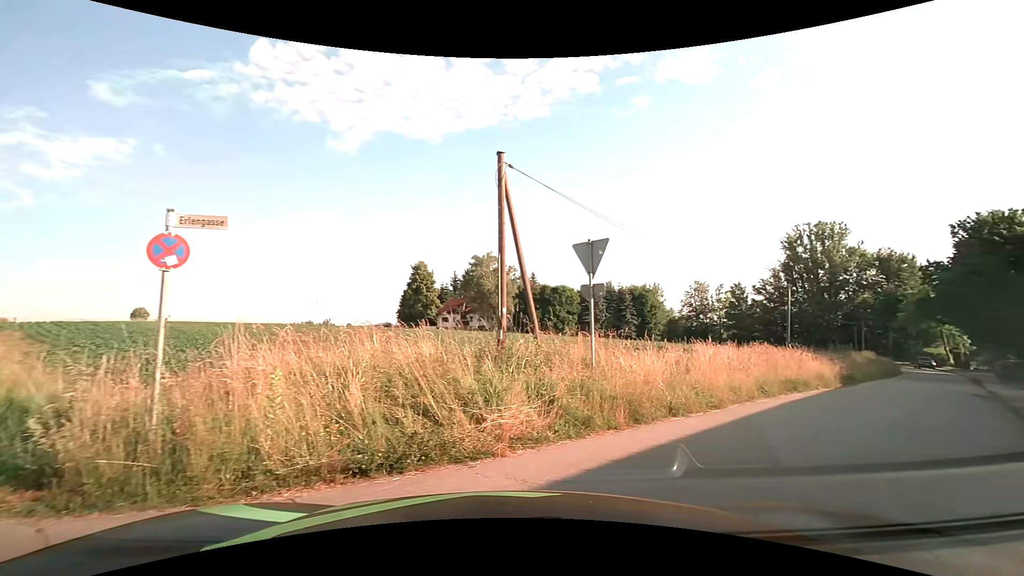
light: Day
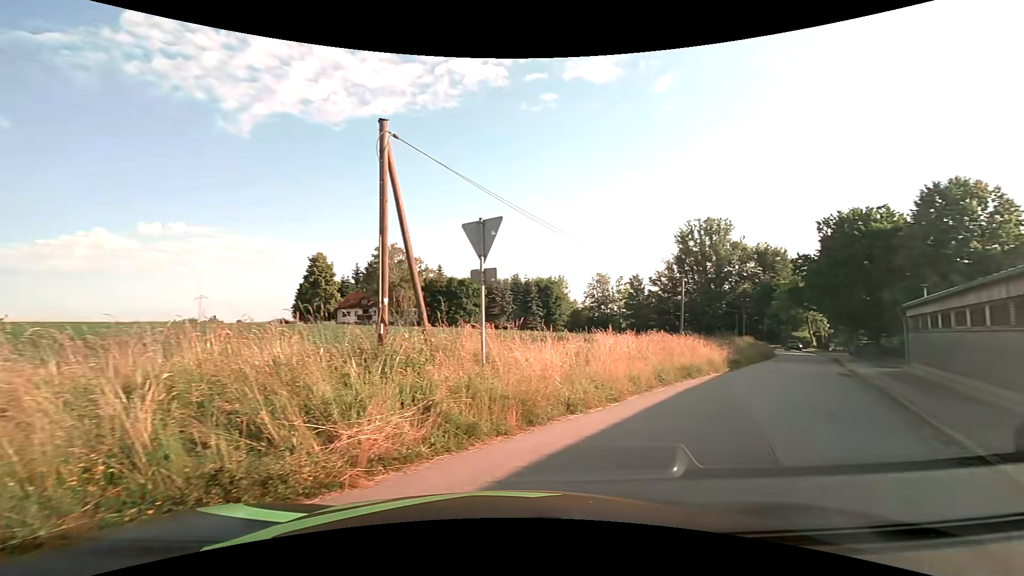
(+0.1, +1.3) m; +8°
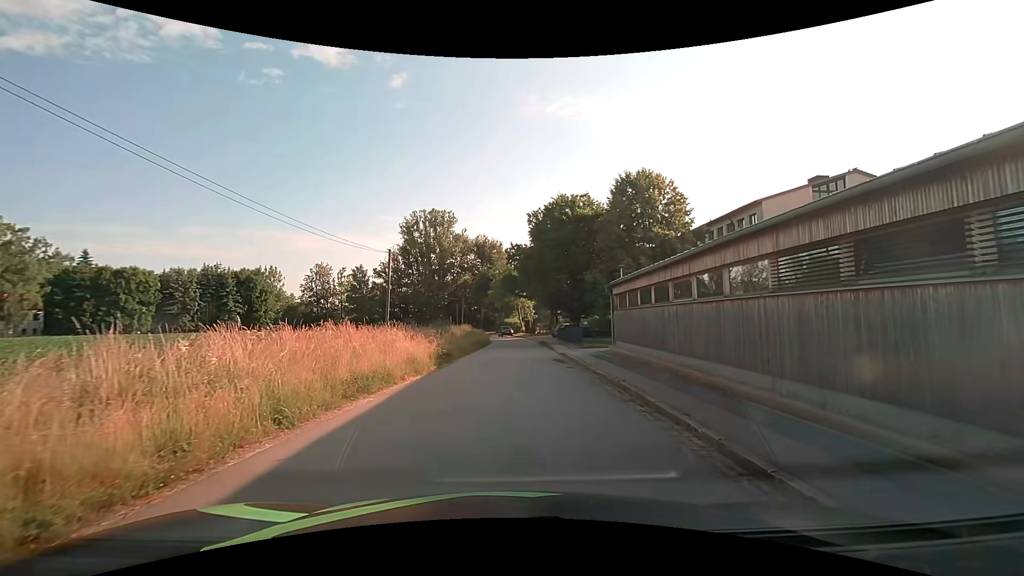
(+2.8, +7.3) m; +31°
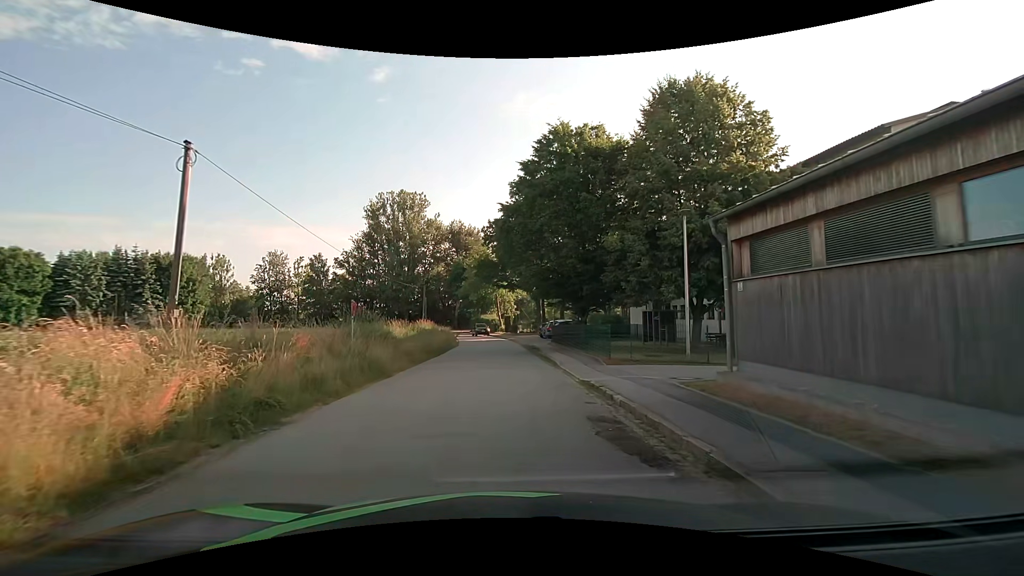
(+0.3, +15.8) m; +1°
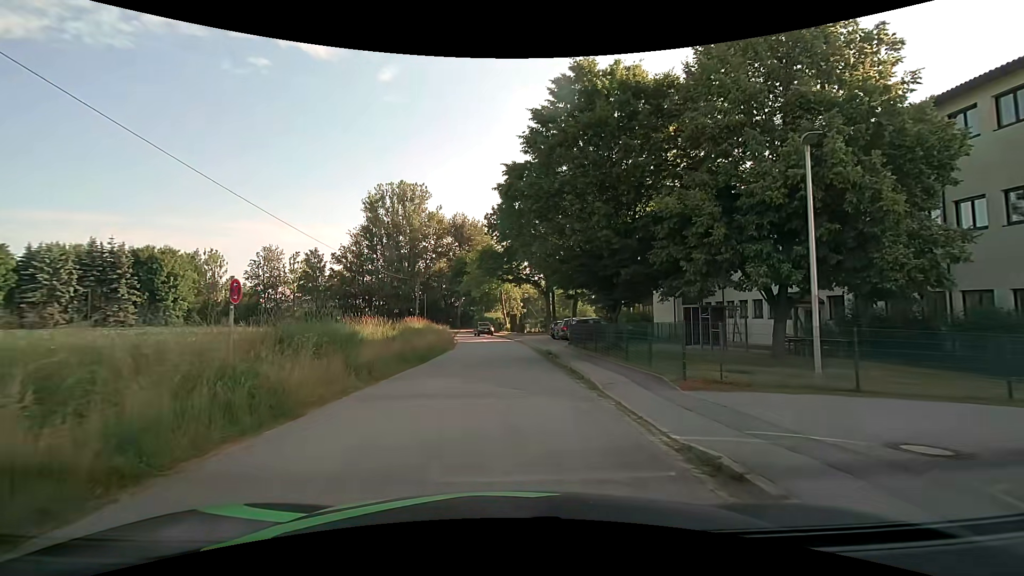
(0.0, +6.9) m; 0°
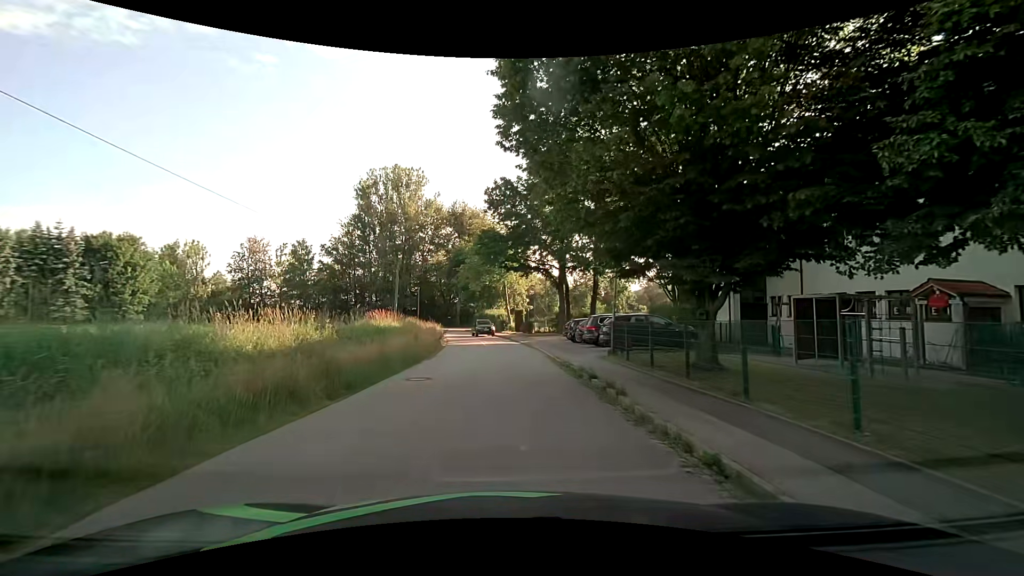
(-0.1, +10.3) m; -1°
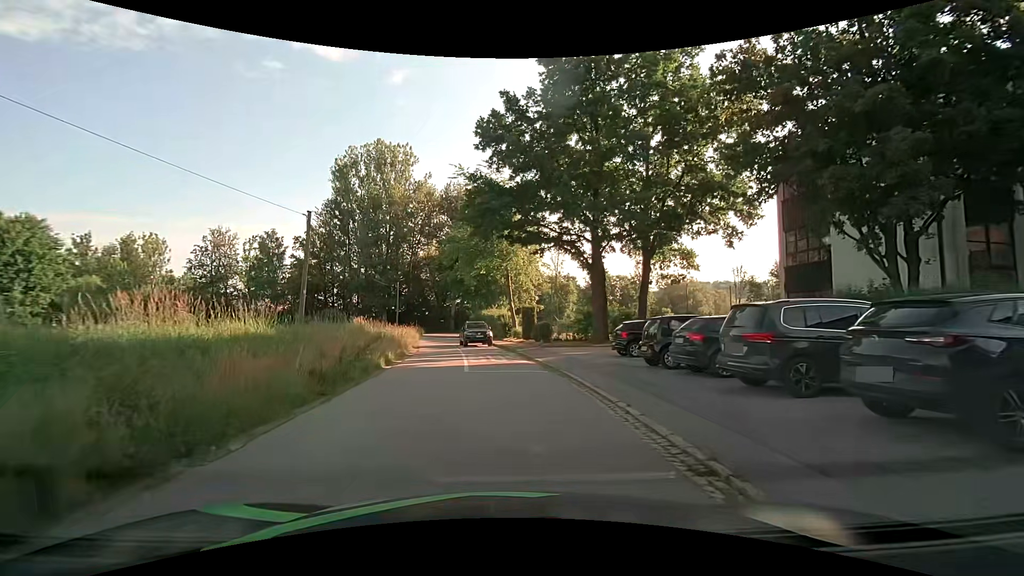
(0.0, +16.7) m; 0°
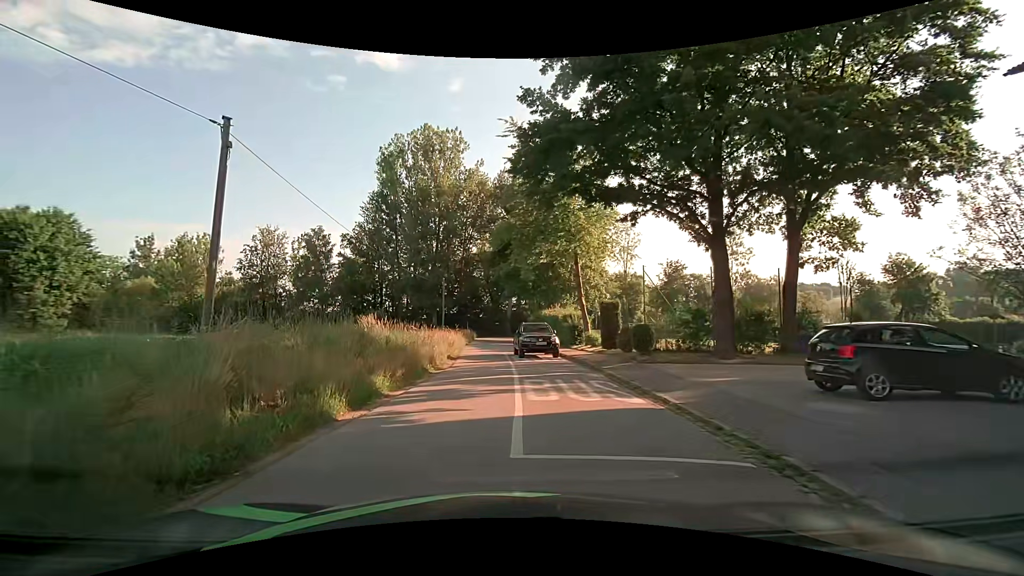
(-0.5, +9.8) m; -8°
